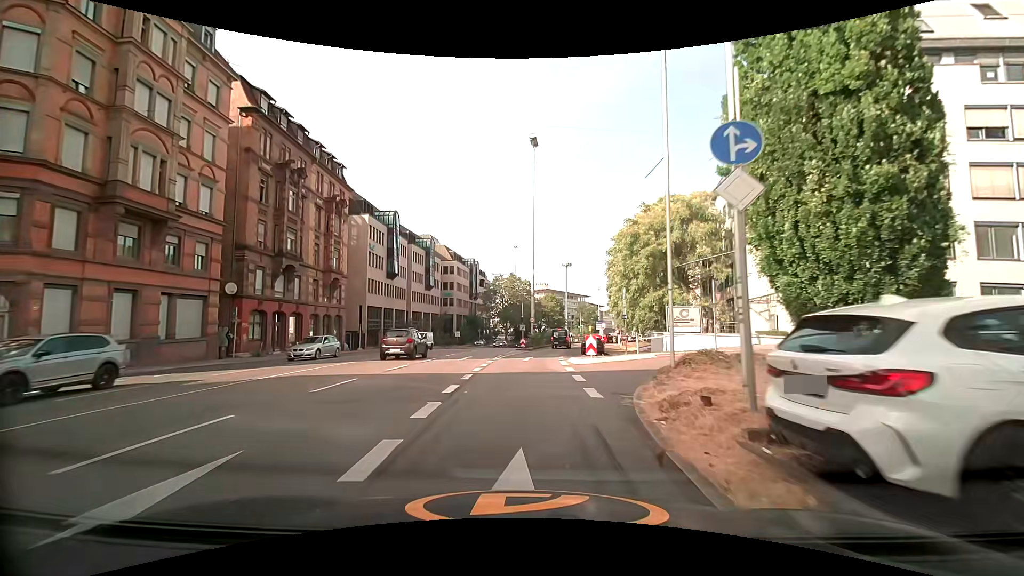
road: primary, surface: asphalt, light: Day
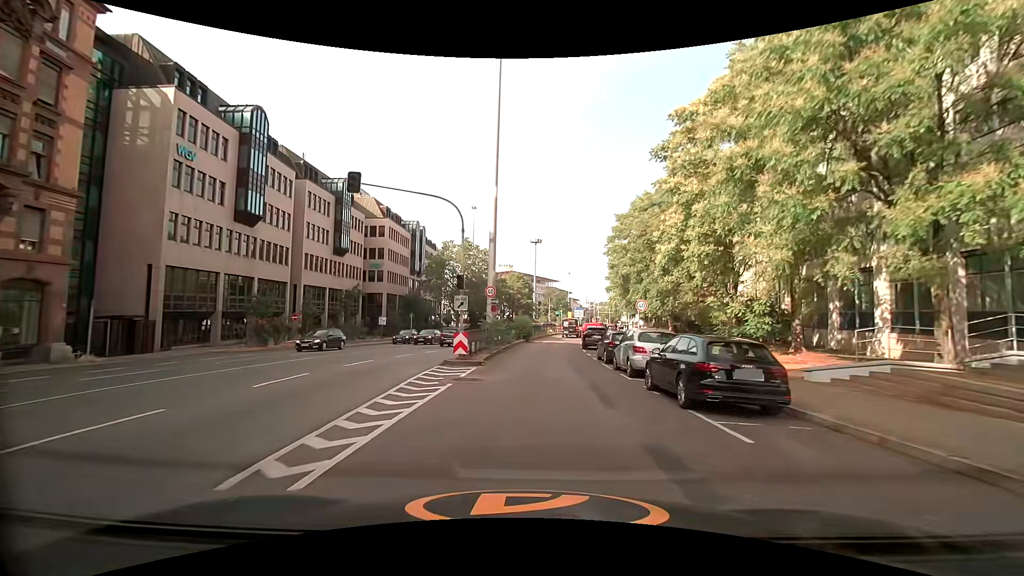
(+0.7, +30.5) m; +5°
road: primary_link
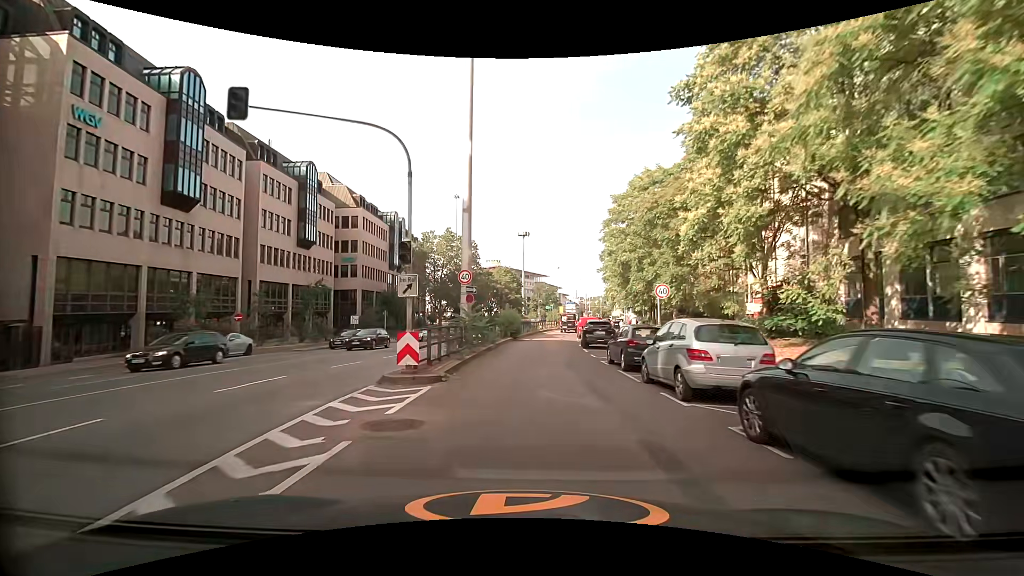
(+0.1, +6.4) m; +1°
(0, +10) (0, +20) (+1, +30) (+2, +40) (+3, +50) (+5, +60) (+7, +69) (+10, +79) (+13, +89) (+15, +98) m
